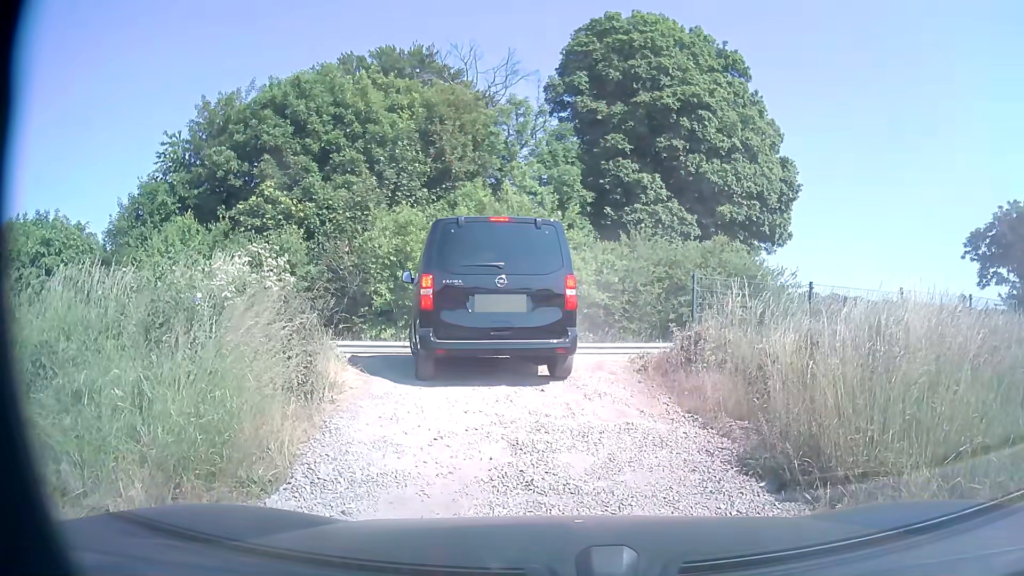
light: Day
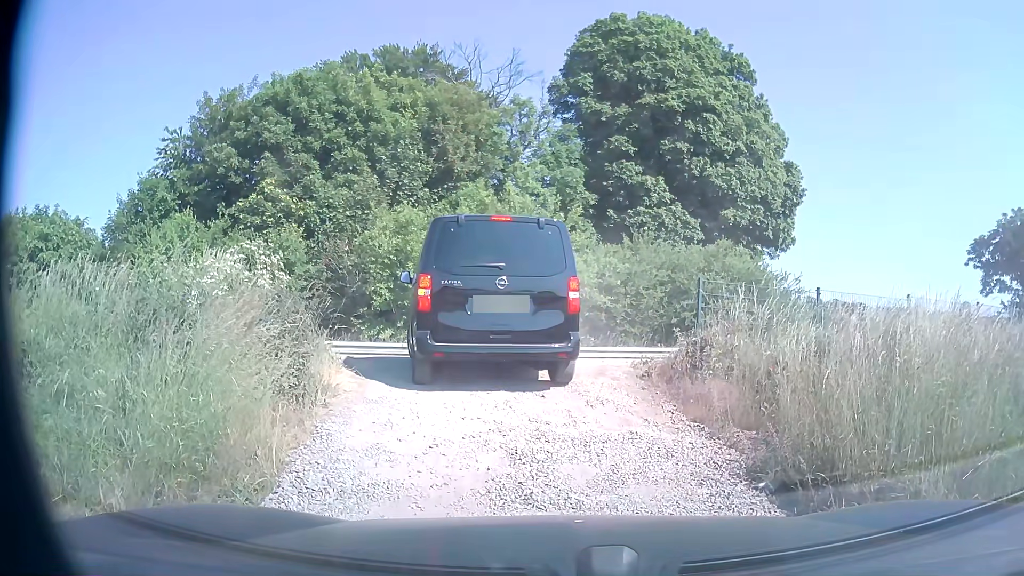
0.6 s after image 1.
(0.0, +0.2) m; 0°
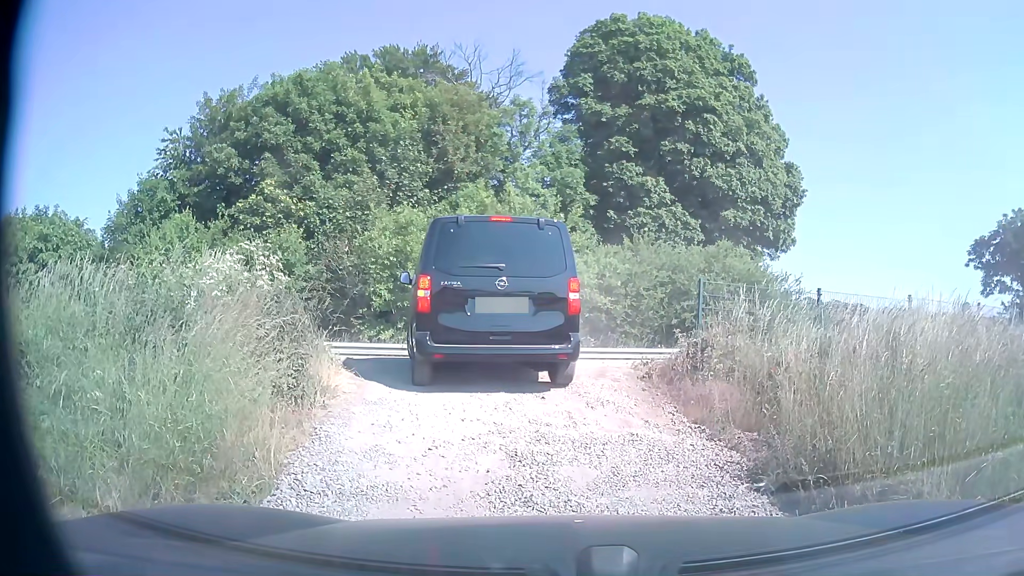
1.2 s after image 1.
(0.0, +0.1) m; 0°
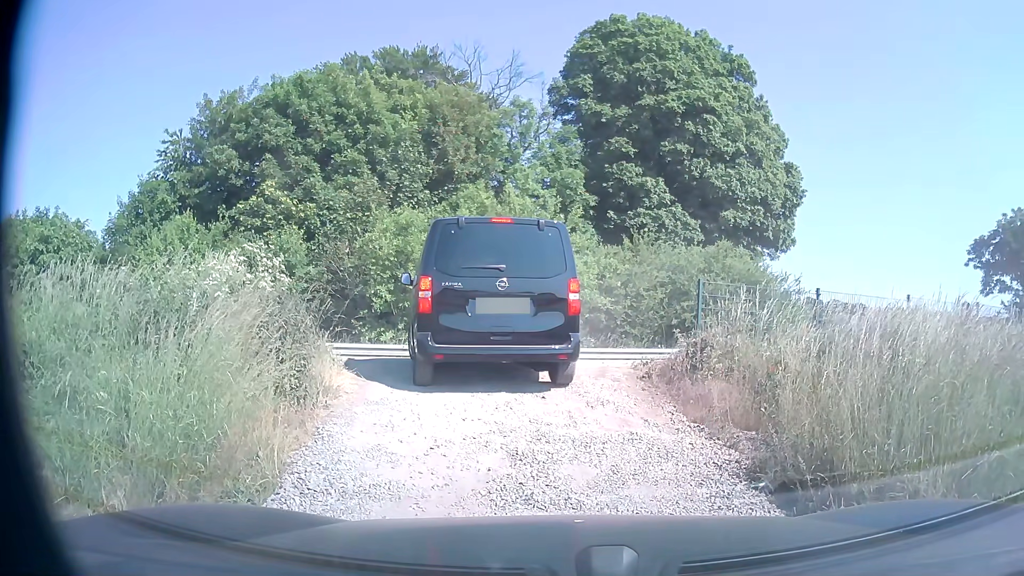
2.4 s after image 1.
(0.0, +0.1) m; 0°
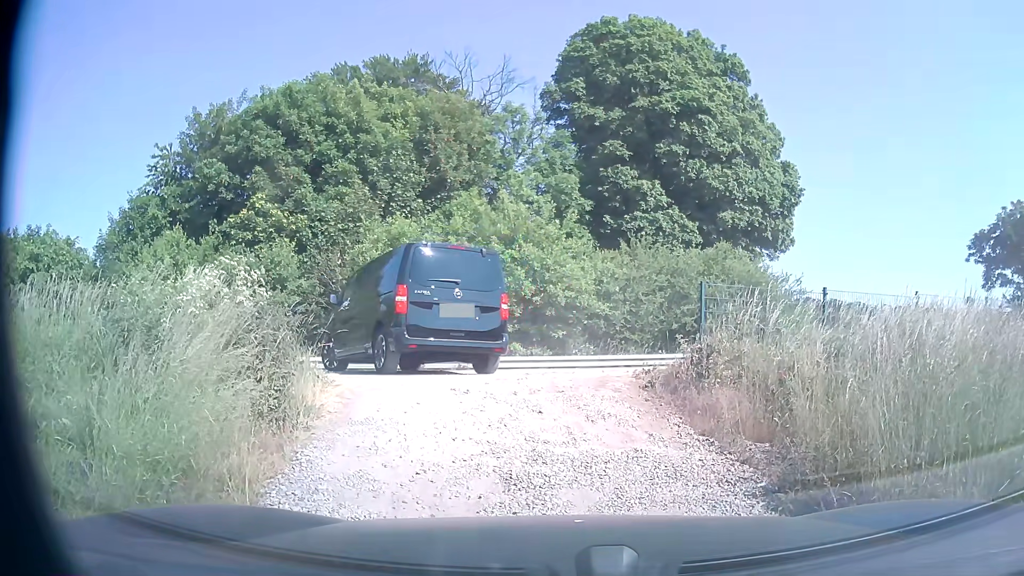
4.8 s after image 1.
(0.0, +0.5) m; 0°
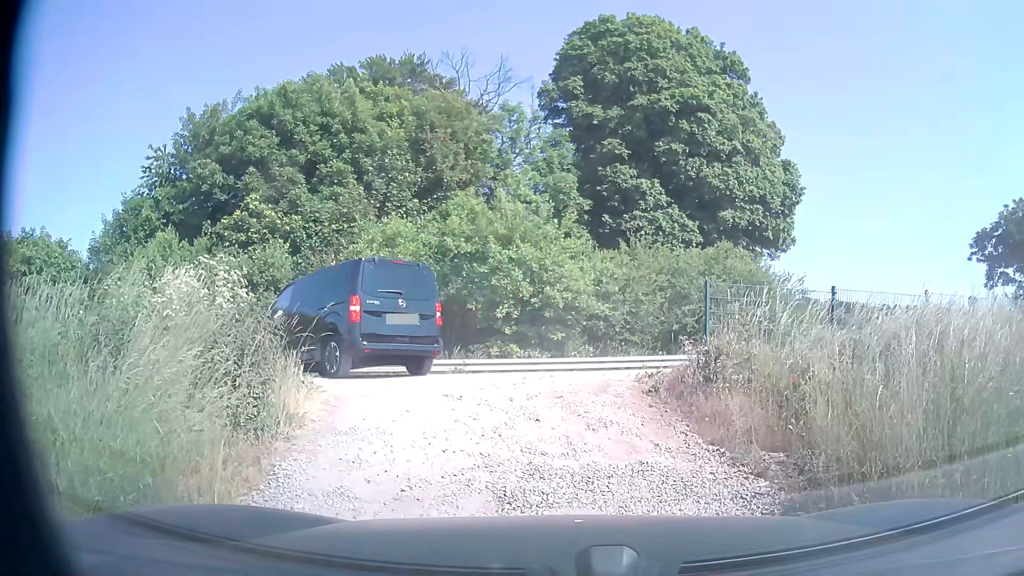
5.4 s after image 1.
(0.0, +0.5) m; 0°
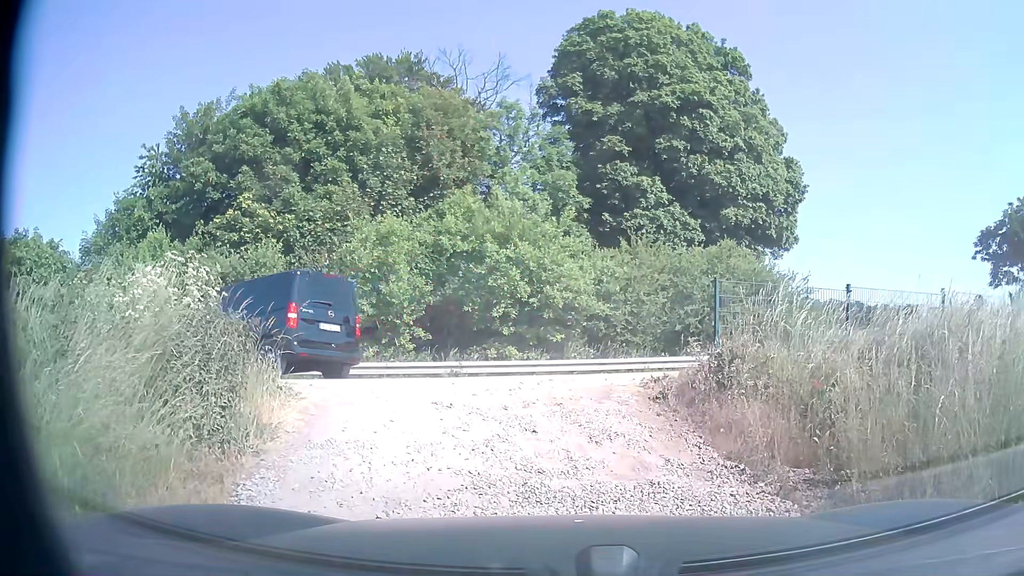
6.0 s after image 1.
(0.0, +0.7) m; 0°
